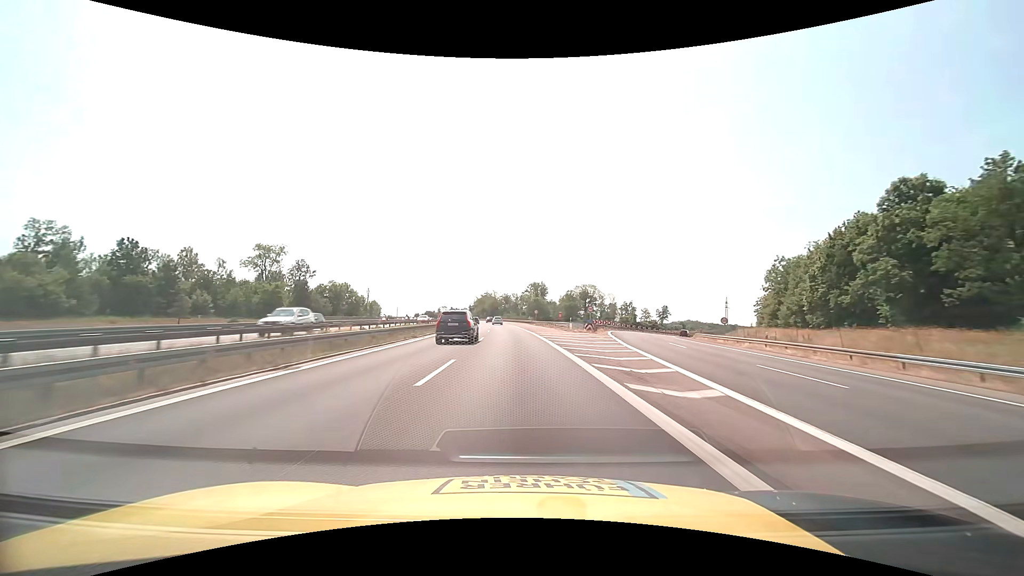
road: motorway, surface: asphalt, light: Day
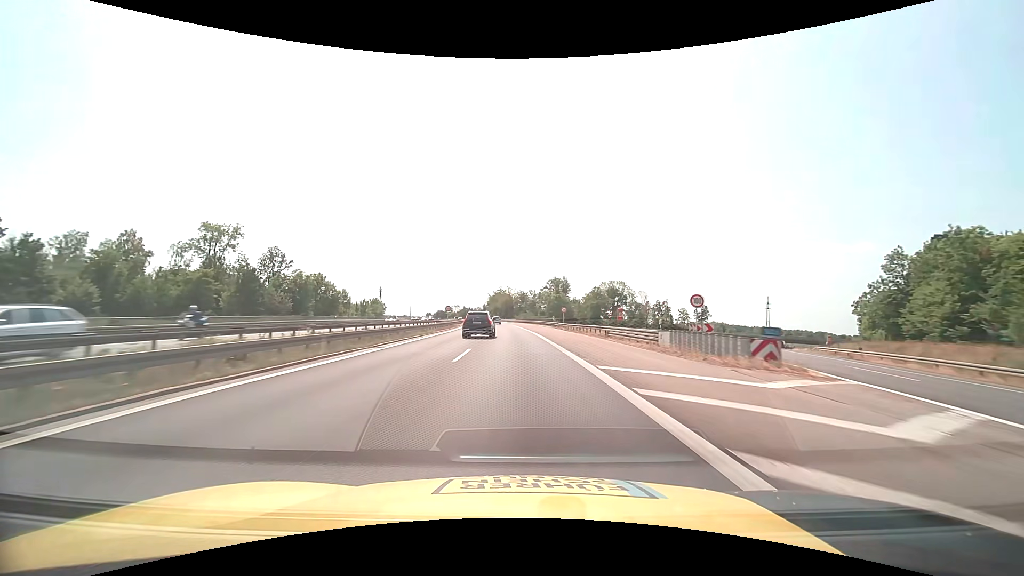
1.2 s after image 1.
(-0.5, +30.8) m; -2°
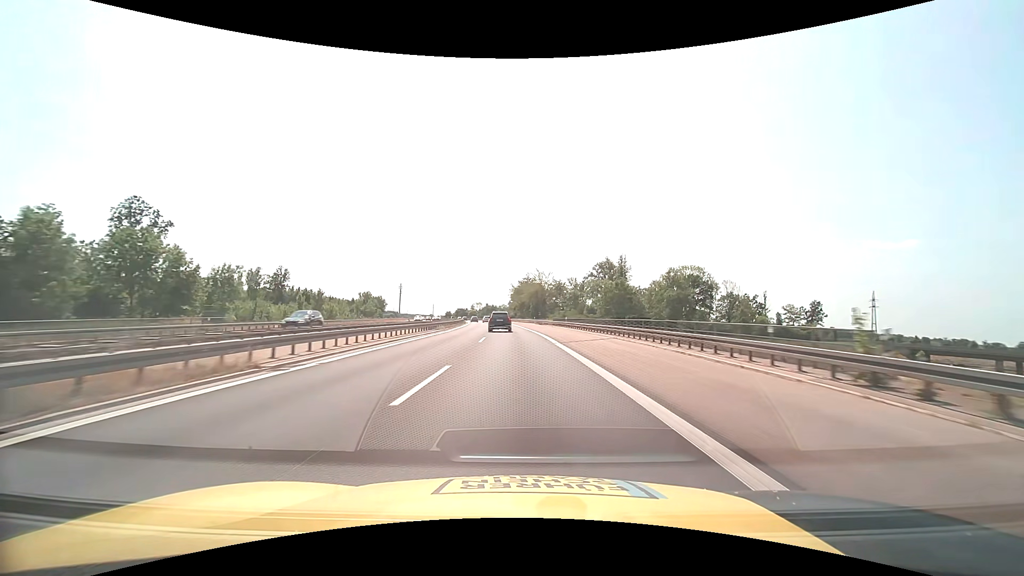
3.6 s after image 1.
(-1.9, +61.8) m; -3°
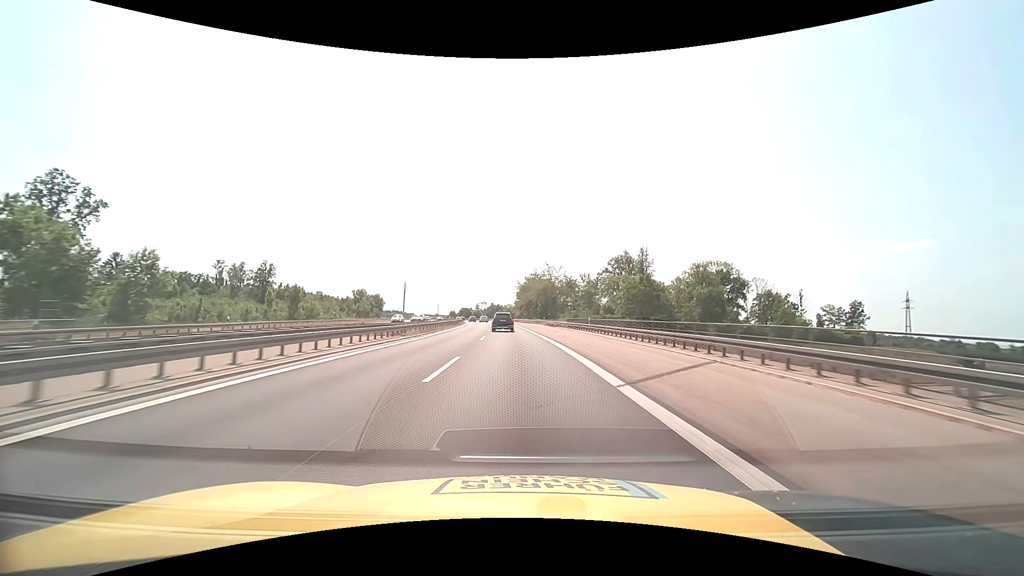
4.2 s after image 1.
(-0.1, +15.5) m; -1°
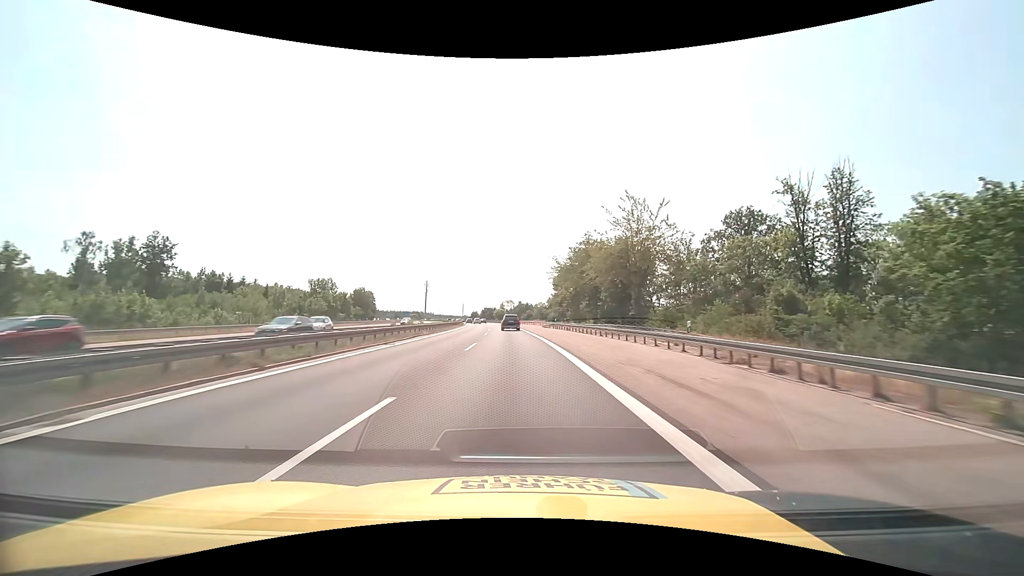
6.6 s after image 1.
(-1.8, +61.9) m; -3°
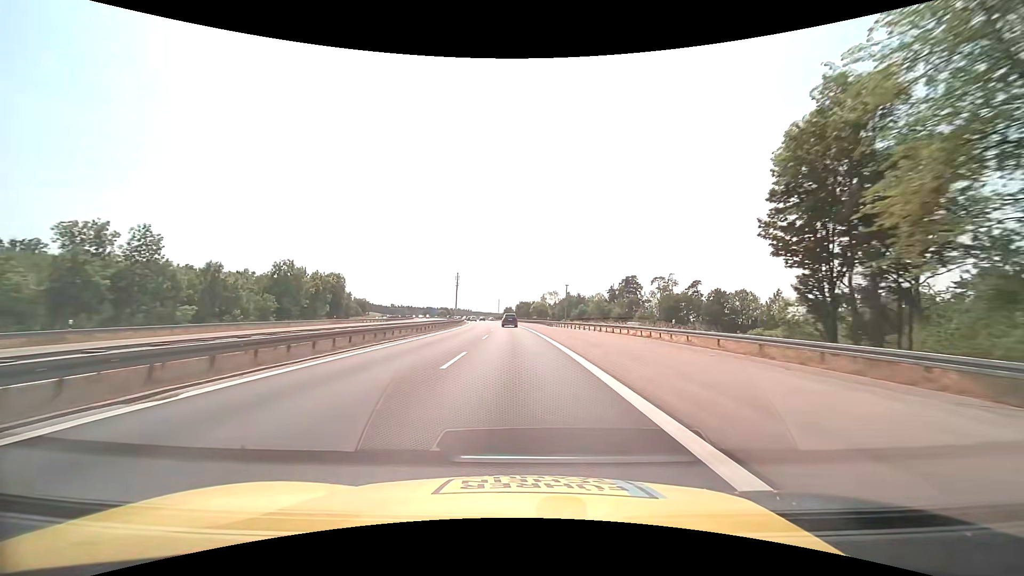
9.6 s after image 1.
(-3.2, +77.5) m; -5°
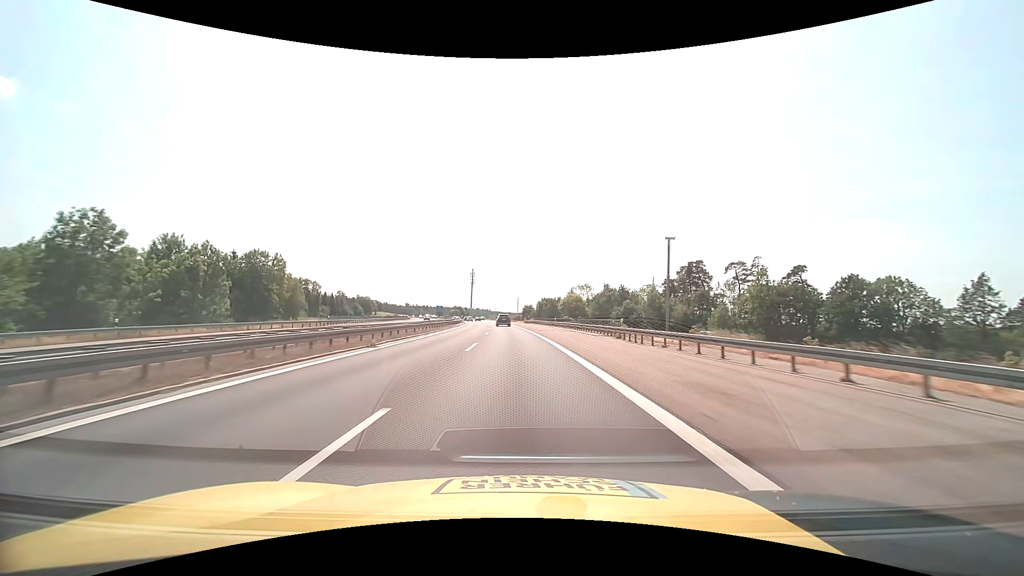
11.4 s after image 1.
(-0.8, +46.6) m; -2°
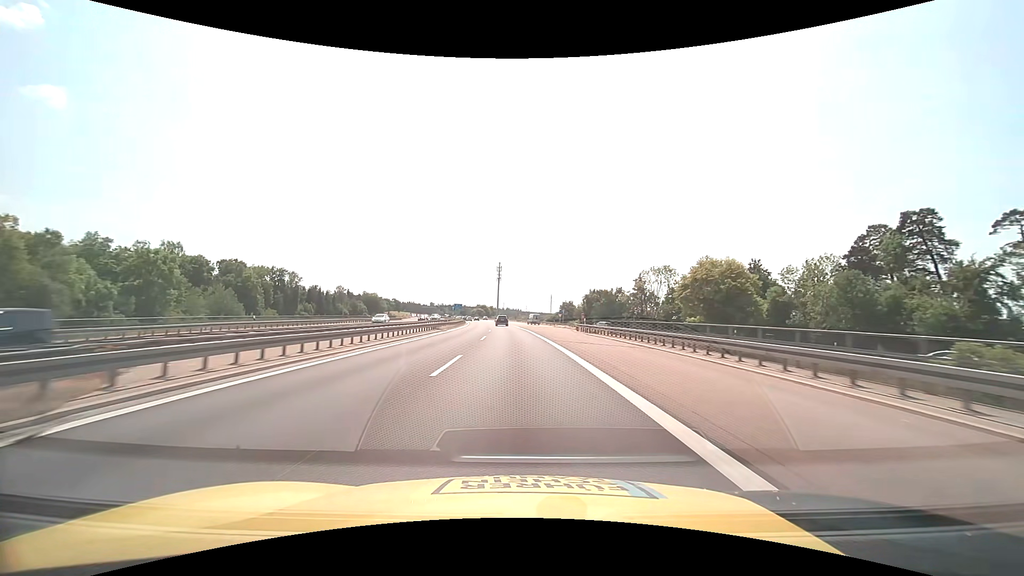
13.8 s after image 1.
(-2.1, +62.1) m; -4°
(0, +10) (0, +20) (0, +30) (-1, +40) (-1, +50) (-2, +60) (-2, +70) (-3, +80) (-4, +90) (-5, +100) m
